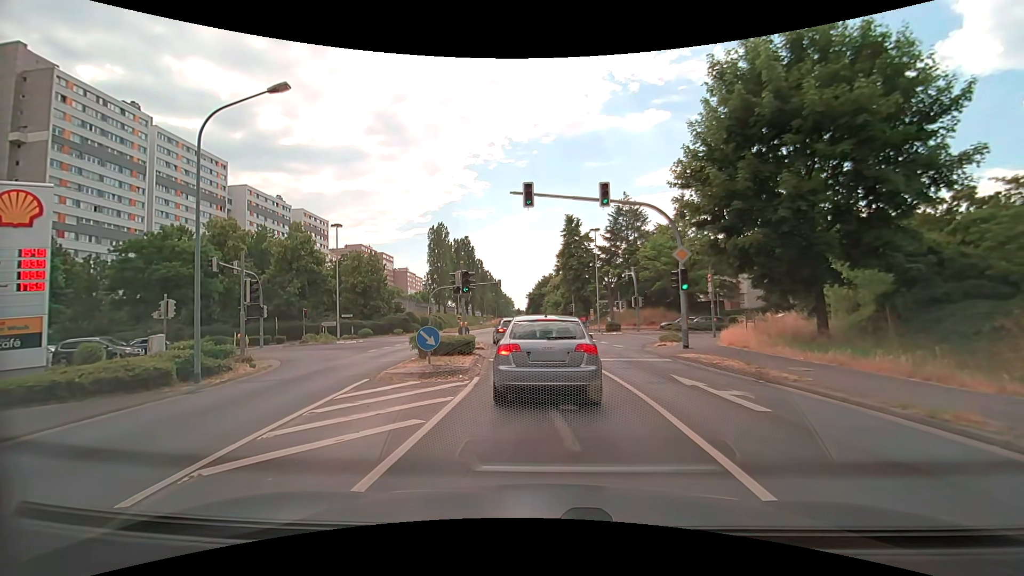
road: secondary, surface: asphalt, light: Day
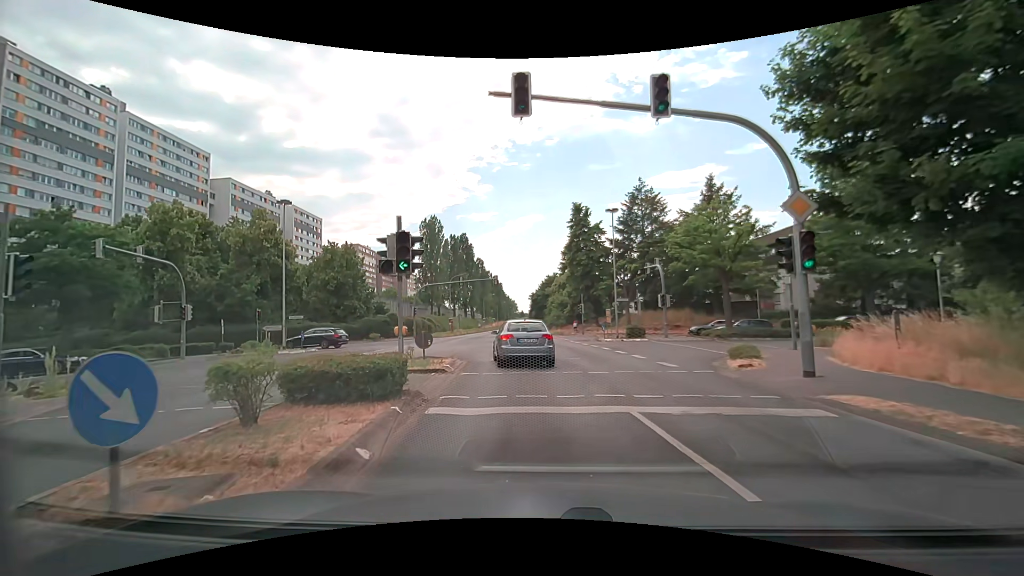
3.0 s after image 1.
(-0.1, +9.6) m; -1°
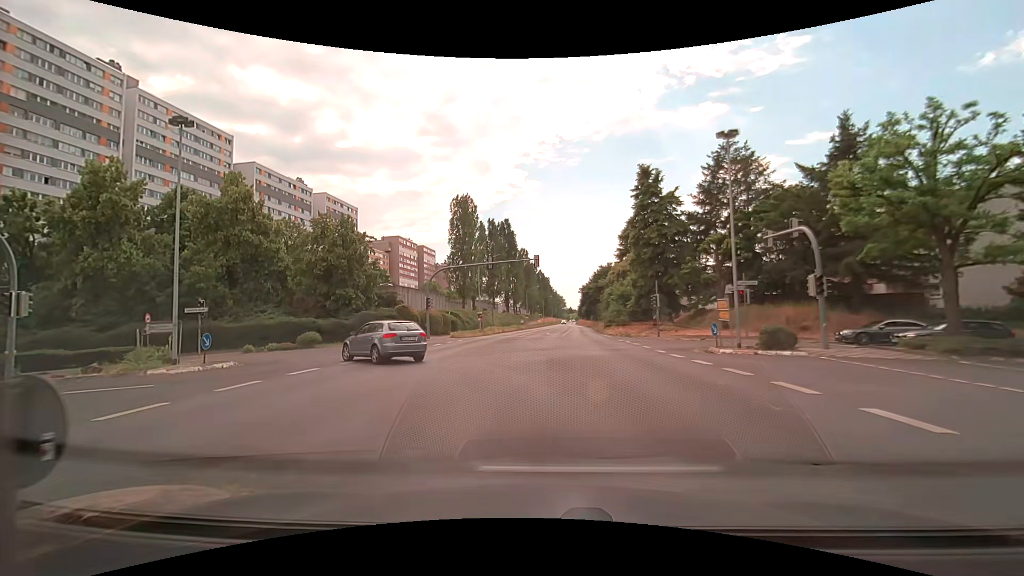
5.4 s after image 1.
(-0.7, +14.3) m; -6°
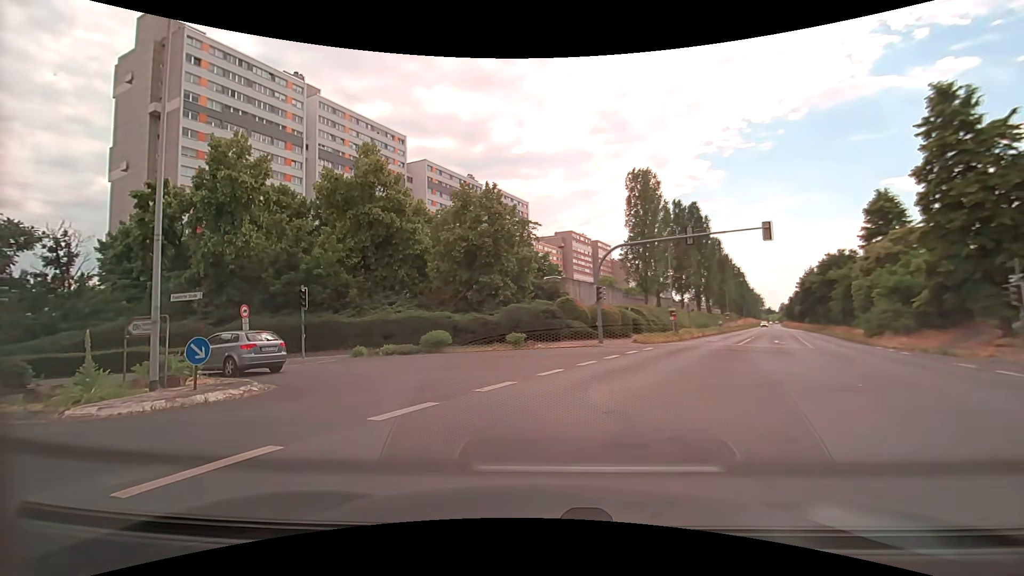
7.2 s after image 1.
(-1.6, +11.3) m; -20°
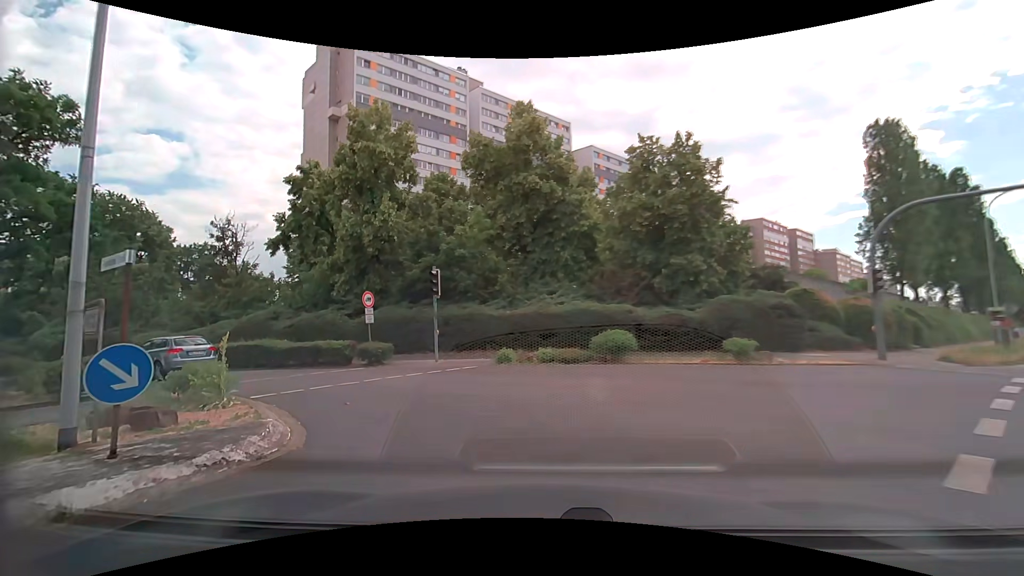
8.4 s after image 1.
(-1.2, +7.4) m; -17°
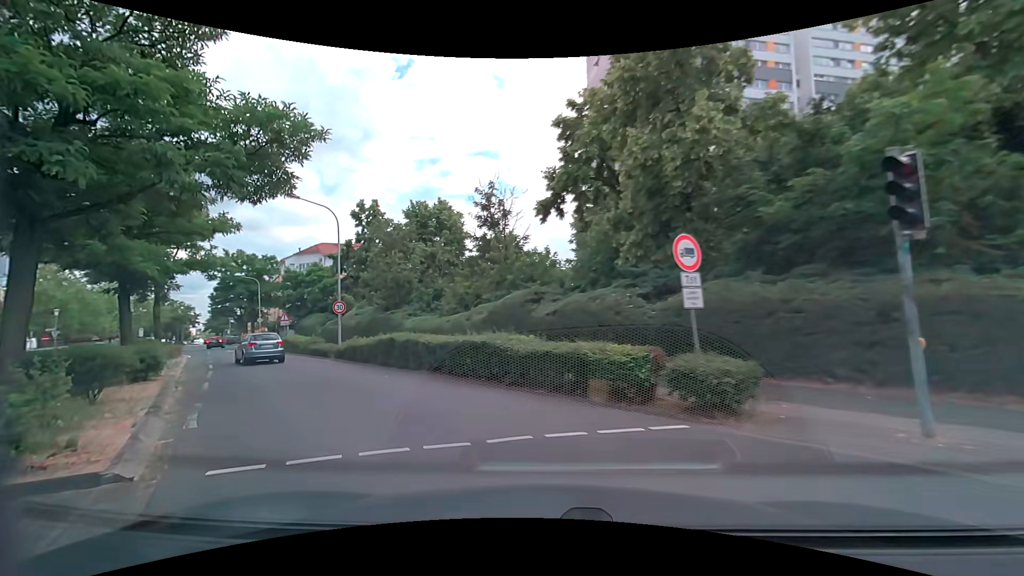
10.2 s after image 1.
(-3.3, +10.7) m; -34°
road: tertiary
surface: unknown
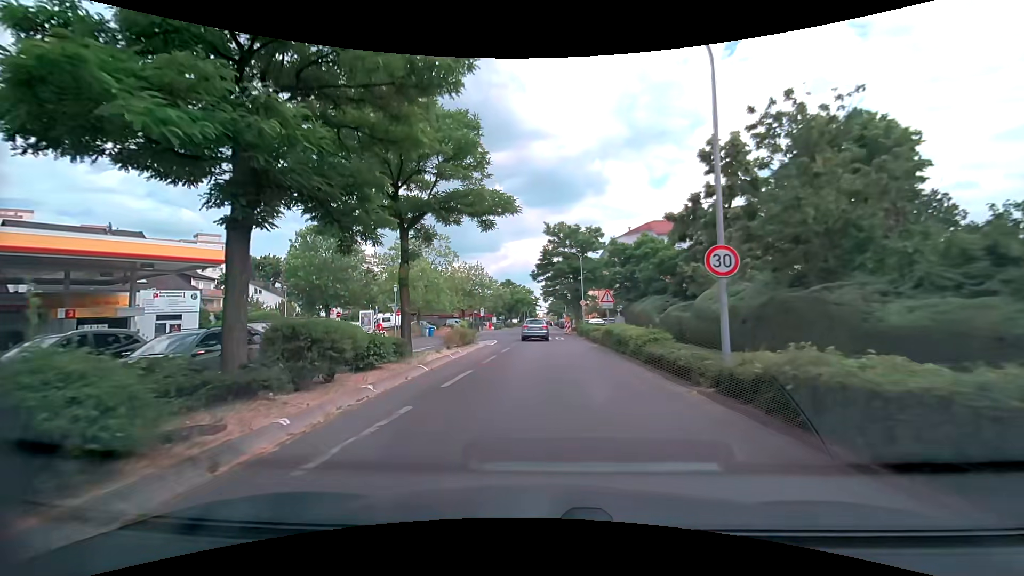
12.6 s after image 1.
(-5.7, +14.2) m; -37°
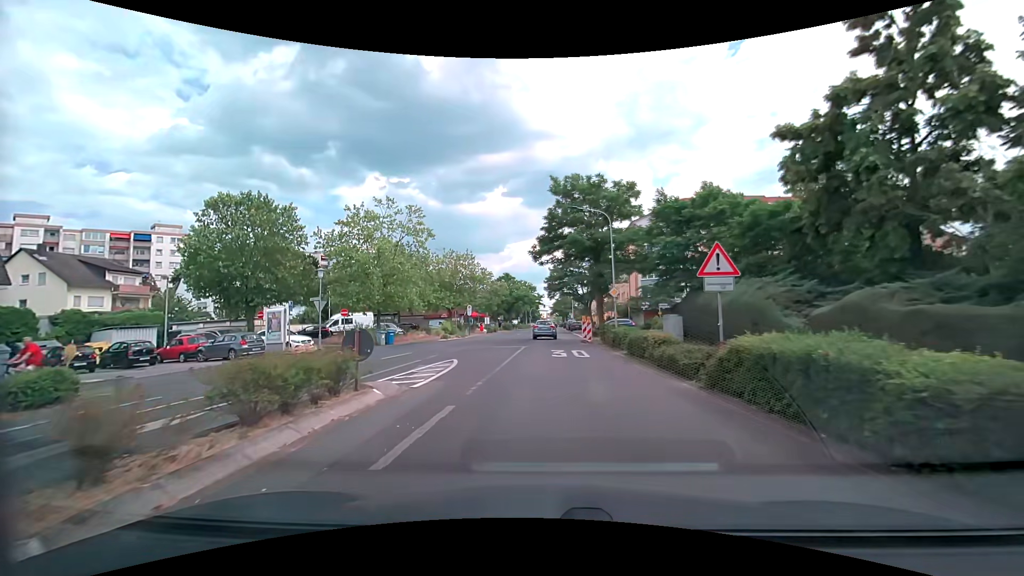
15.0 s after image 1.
(-0.2, +16.5) m; -1°
(0, +10) (0, +20) (0, +30) (+1, +40) (+1, +50) (+2, +60) (+2, +70) (+2, +80) (+2, +90) (+3, +100) m
